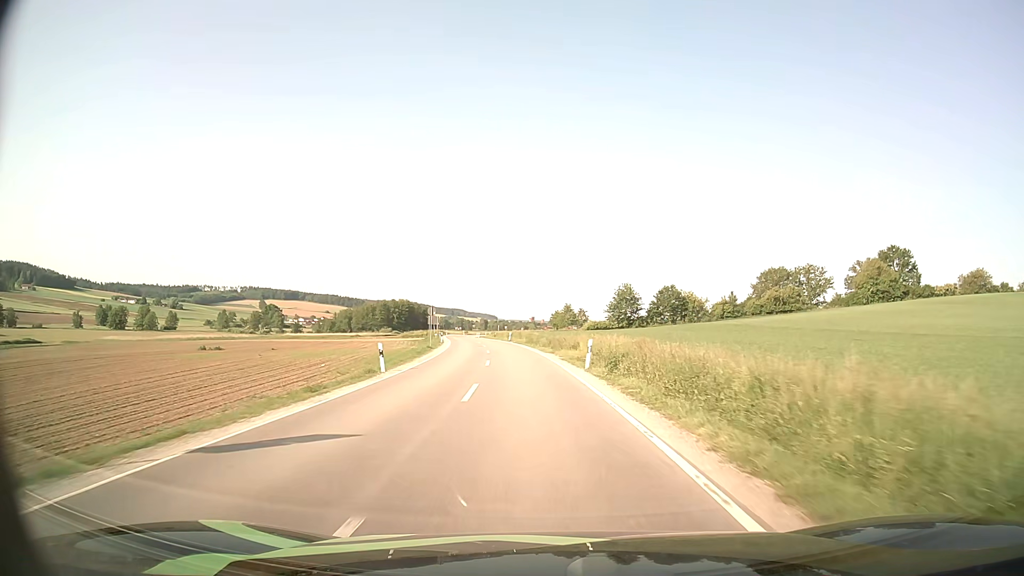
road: secondary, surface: asphalt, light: Day
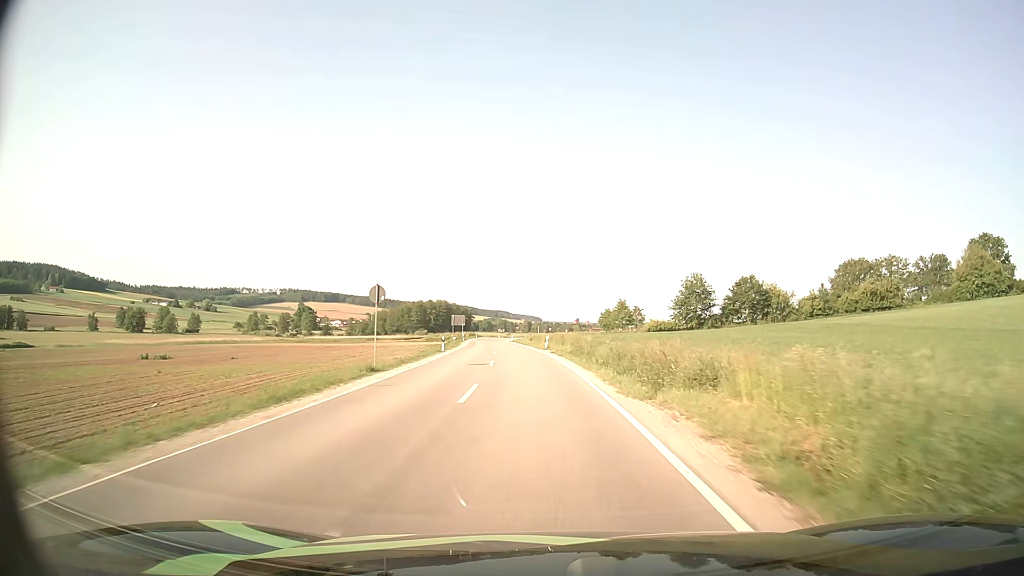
(-0.8, +24.6) m; -4°
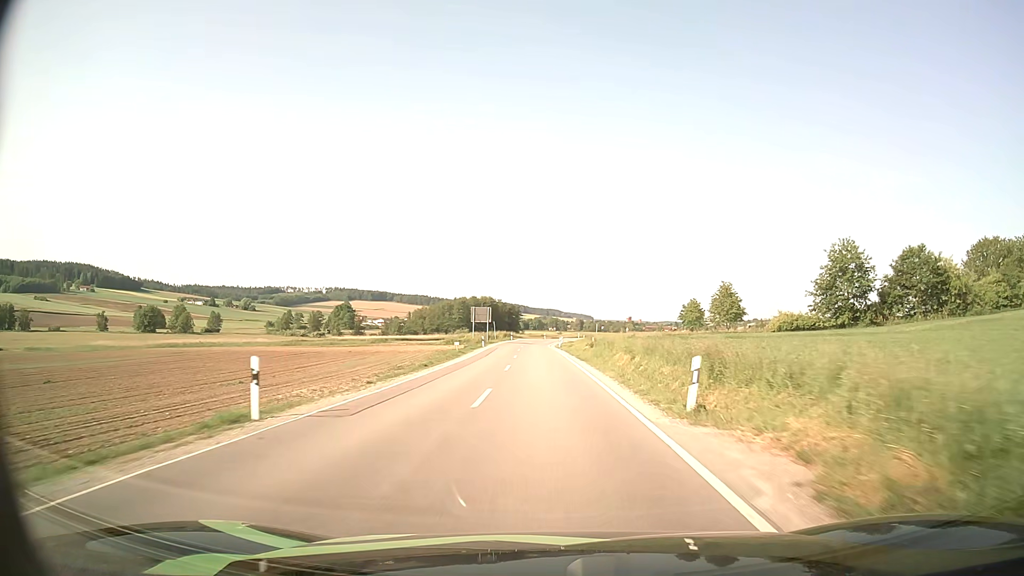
(-1.6, +36.4) m; -4°
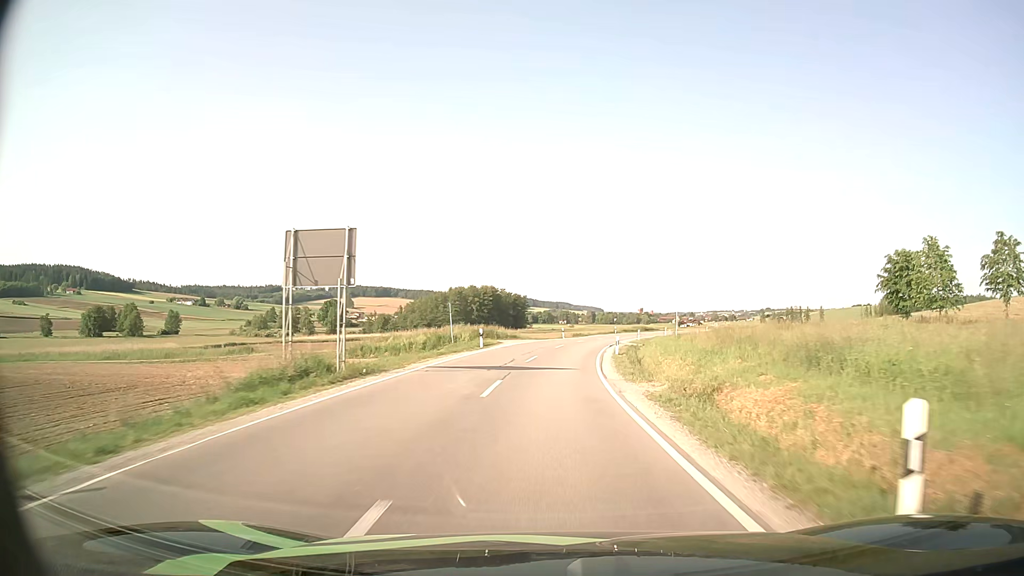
(-1.2, +58.8) m; -1°
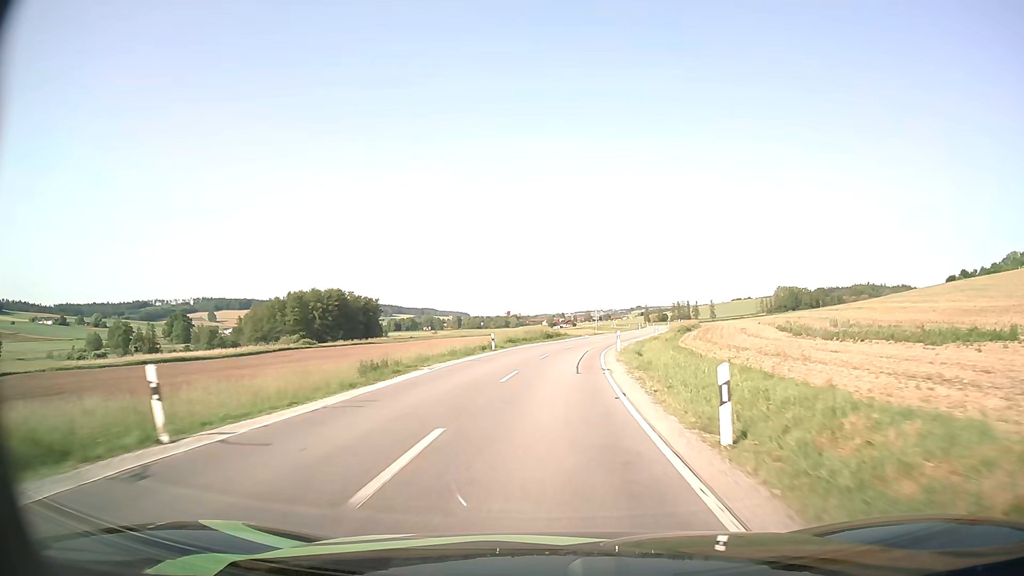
(+4.5, +55.7) m; +11°
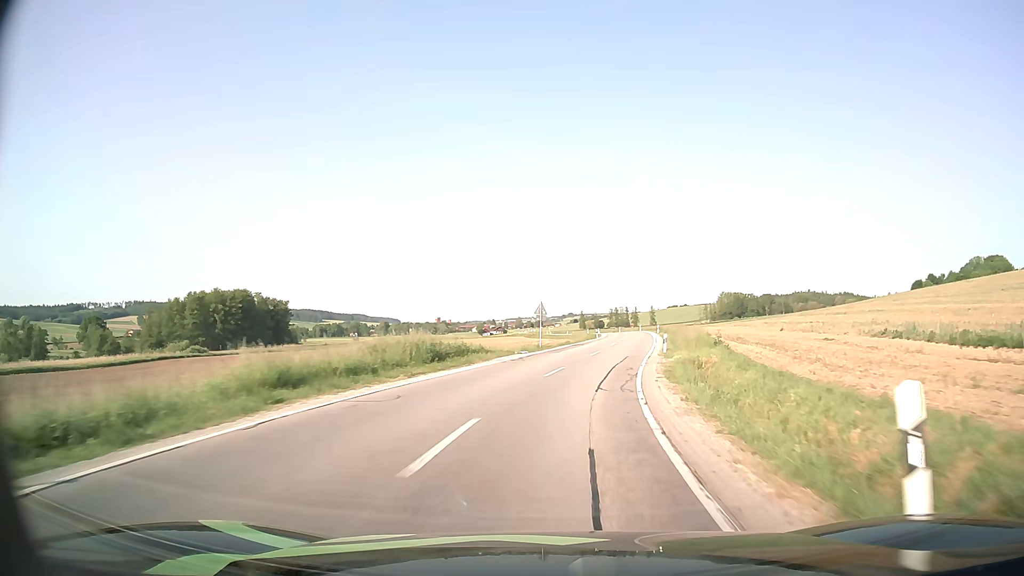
(+1.4, +34.3) m; +5°
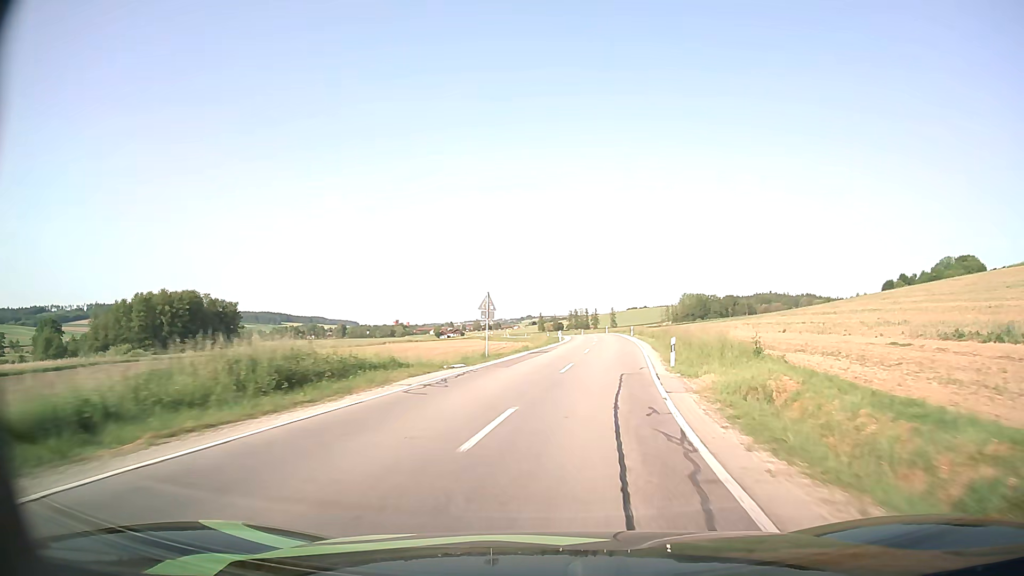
(+0.4, +11.6) m; +3°
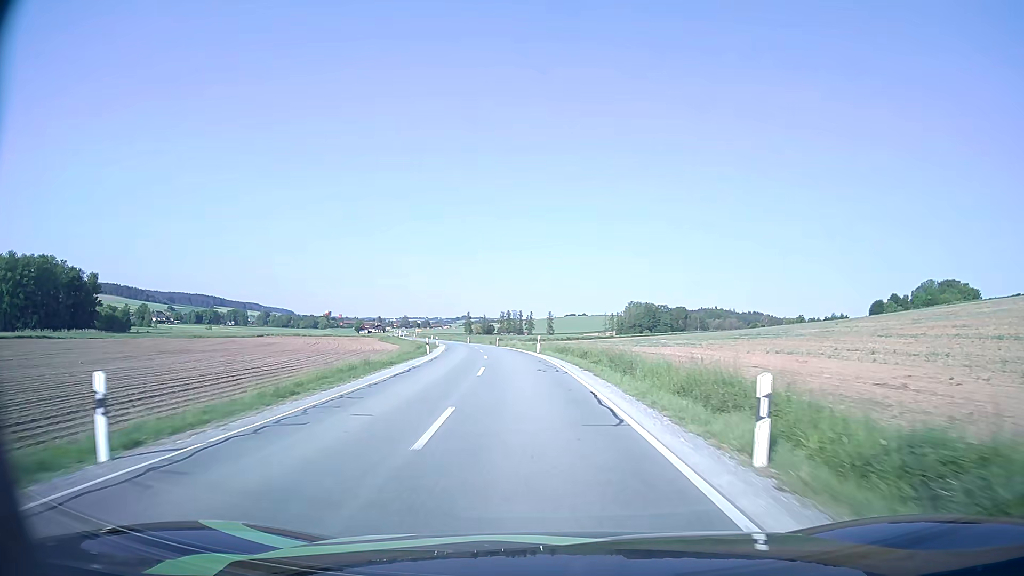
(+5.6, +59.5) m; +6°
(0, +10) (0, +20) (-1, +30) (-2, +40) (-3, +50) (-5, +60) (-6, +70) (-8, +79) (-10, +89) (-12, +99) m
